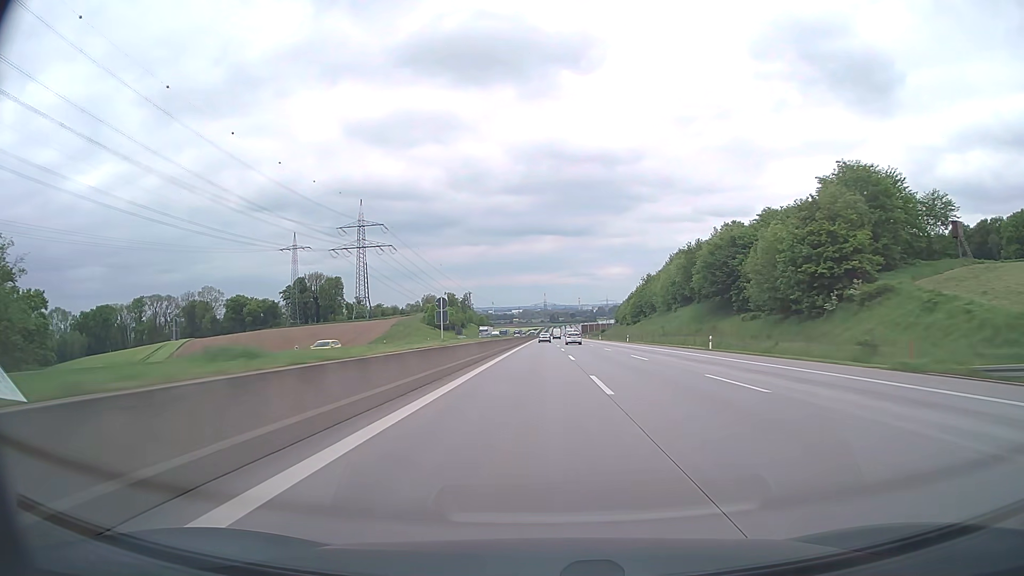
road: motorway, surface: asphalt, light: Day
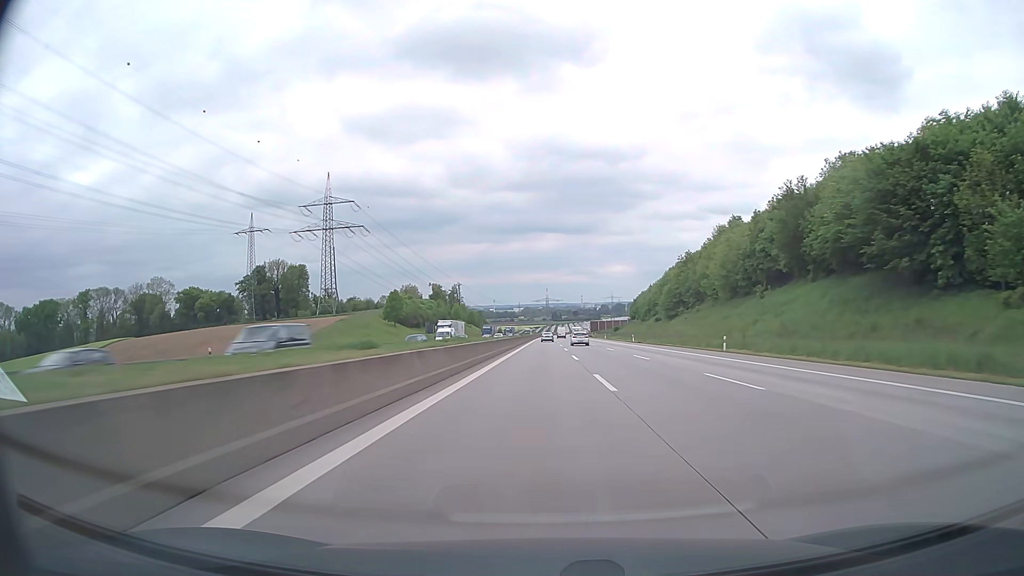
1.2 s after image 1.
(0.0, +53.5) m; 0°
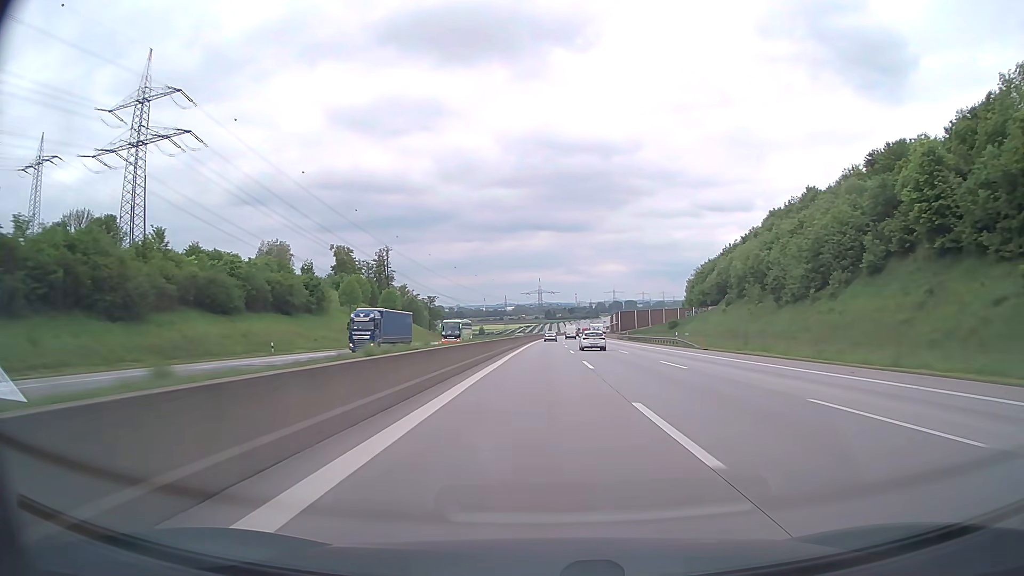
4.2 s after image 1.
(+0.3, +133.8) m; +1°
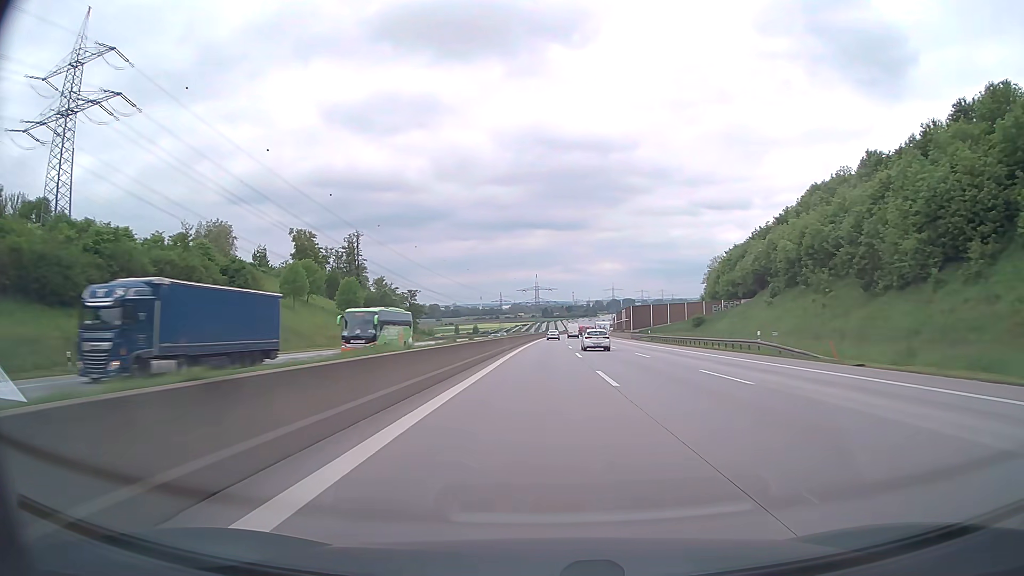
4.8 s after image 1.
(+0.1, +26.7) m; 0°
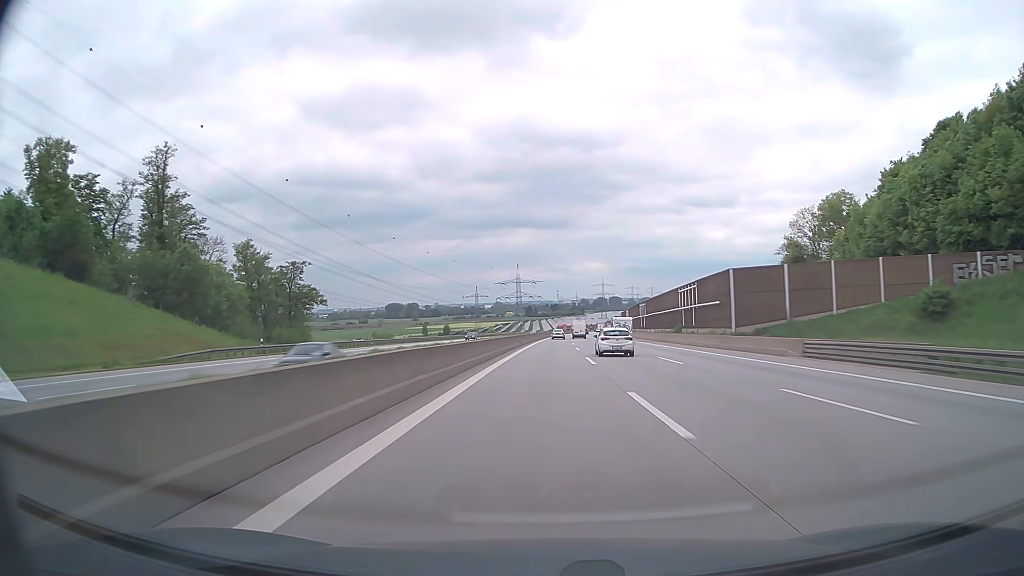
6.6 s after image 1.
(+0.9, +79.7) m; +1°
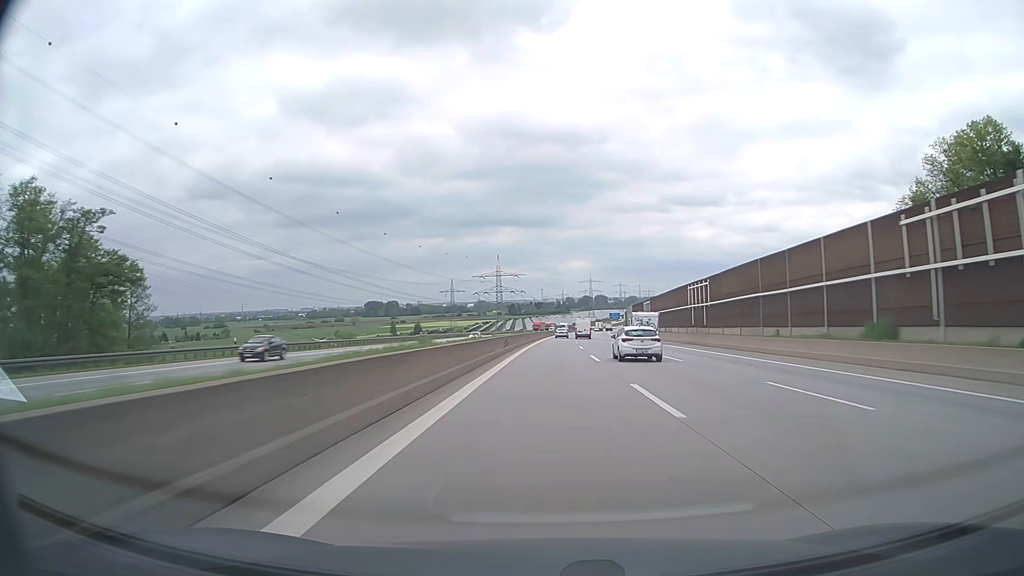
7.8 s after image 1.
(+0.4, +52.2) m; +1°
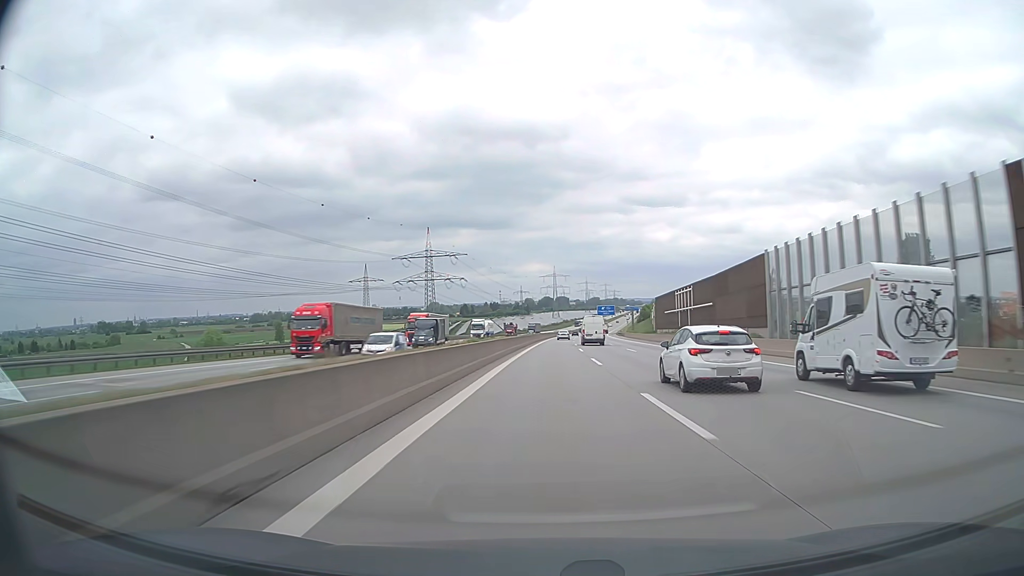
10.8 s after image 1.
(+4.2, +127.4) m; +3°
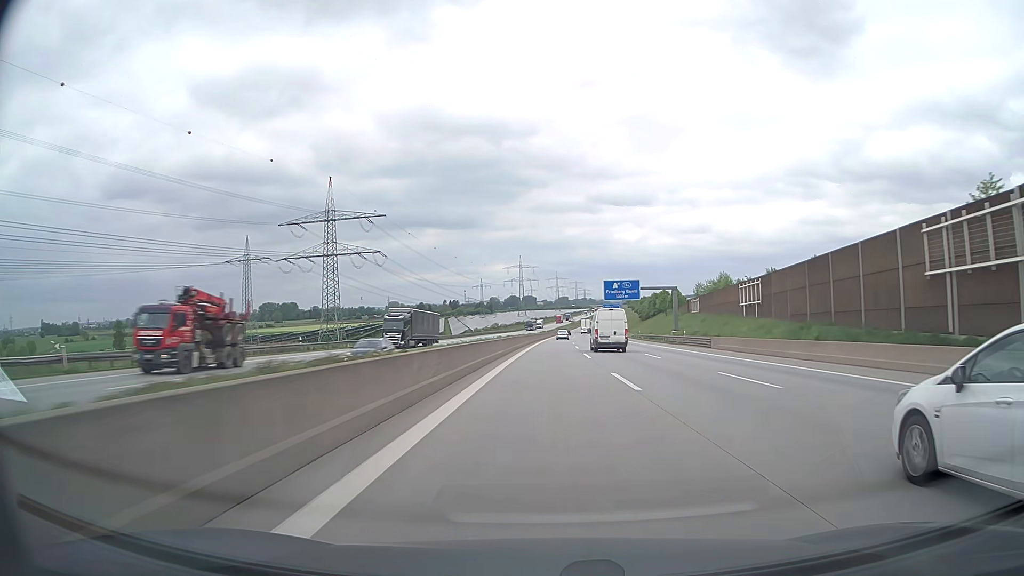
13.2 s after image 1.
(+2.4, +100.9) m; +3°
(0, +10) (0, +20) (0, +30) (0, +40) (+1, +50) (+1, +60) (+1, +70) (+1, +80) (+2, +90) (+2, +100) m
